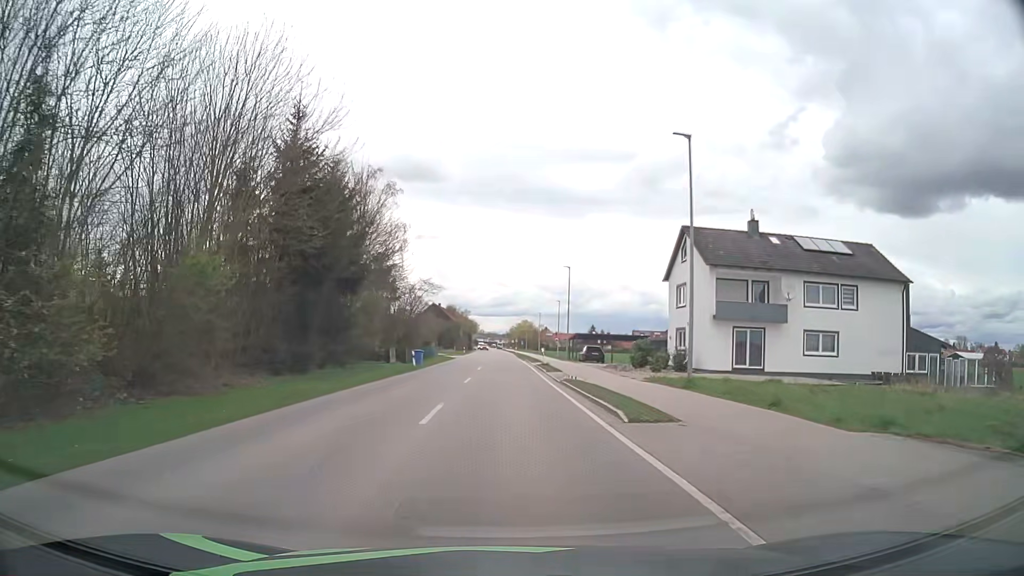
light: Day
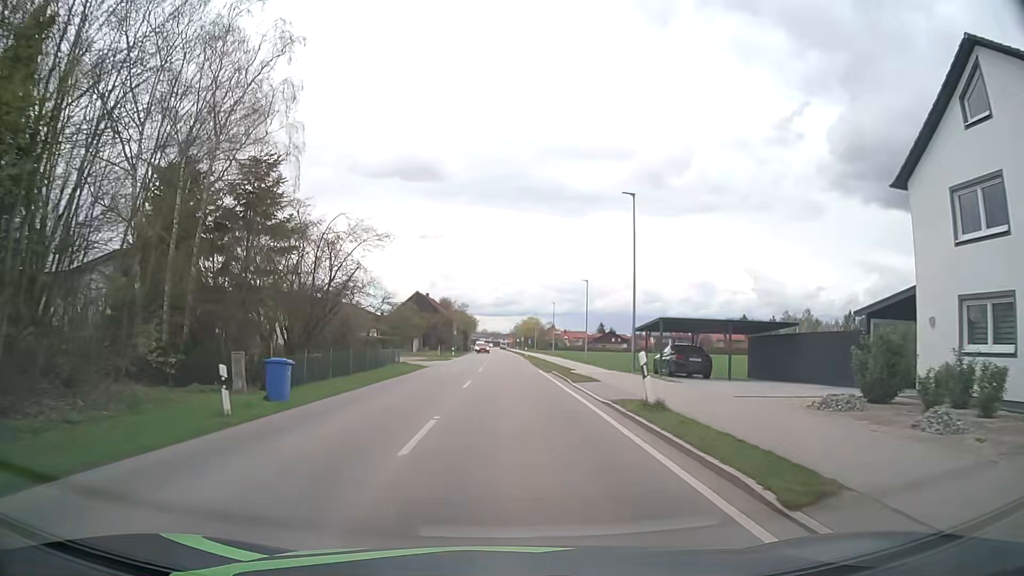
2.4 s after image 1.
(-0.2, +28.6) m; -1°
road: secondary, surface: asphalt
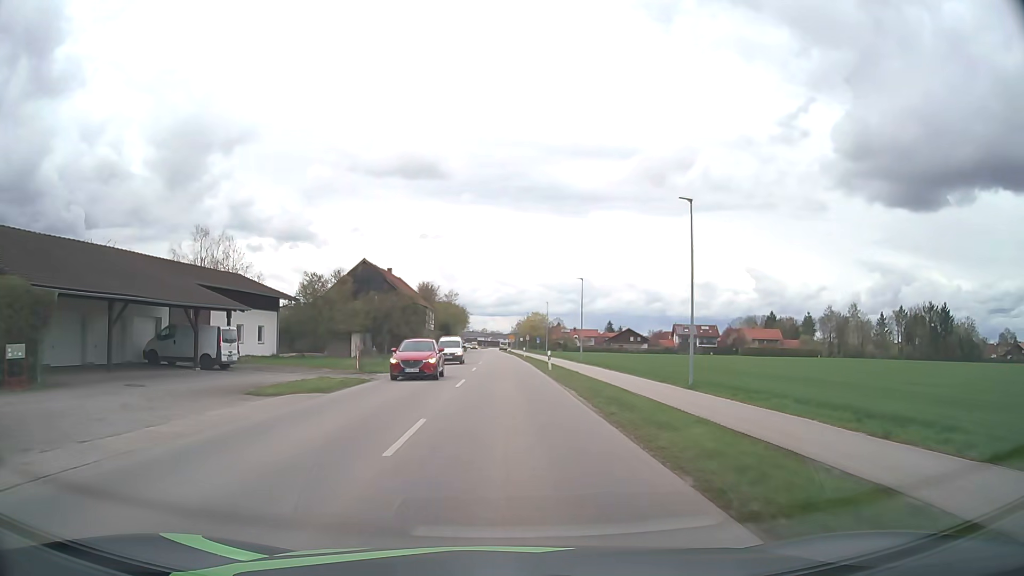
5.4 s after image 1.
(+0.3, +38.0) m; 0°
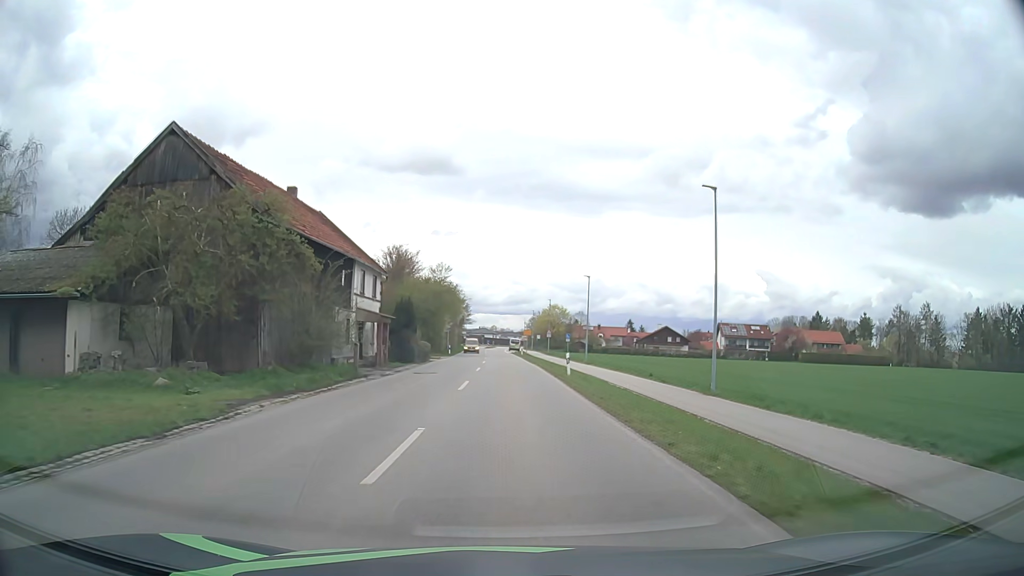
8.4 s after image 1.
(-0.3, +39.7) m; -1°
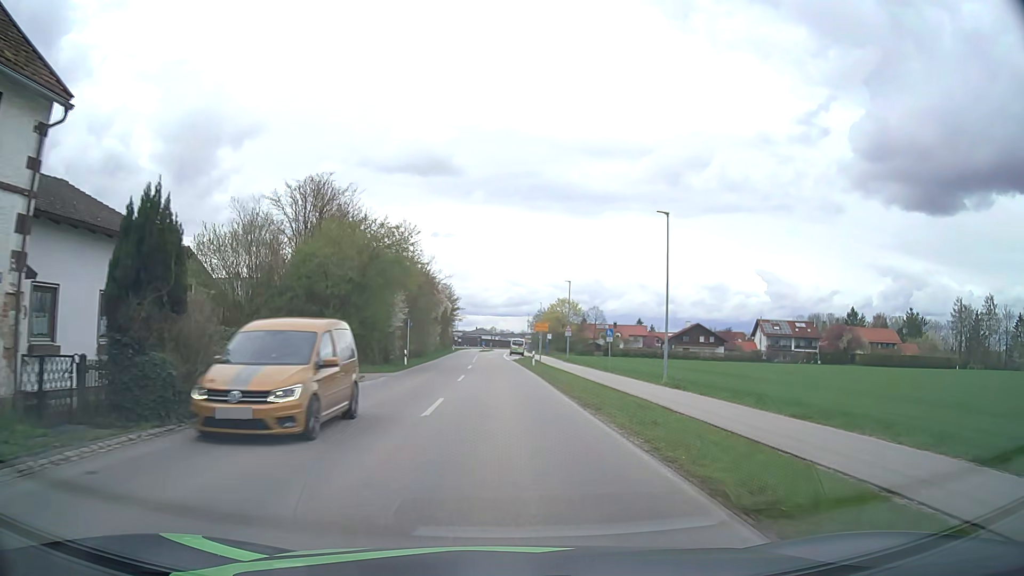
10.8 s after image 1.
(+0.1, +31.6) m; 0°
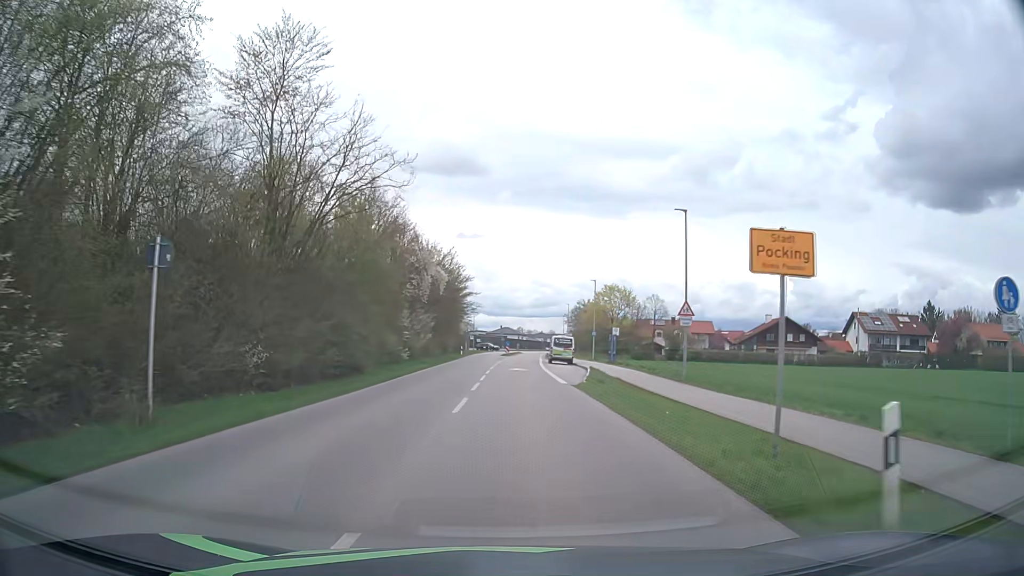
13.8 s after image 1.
(-0.7, +36.8) m; -2°
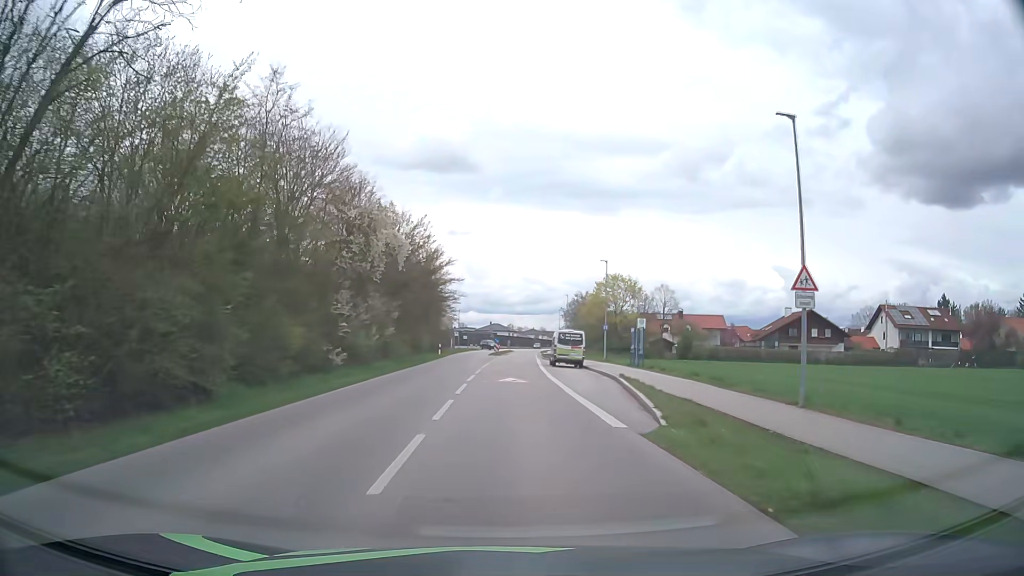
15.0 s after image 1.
(+0.1, +14.0) m; +1°
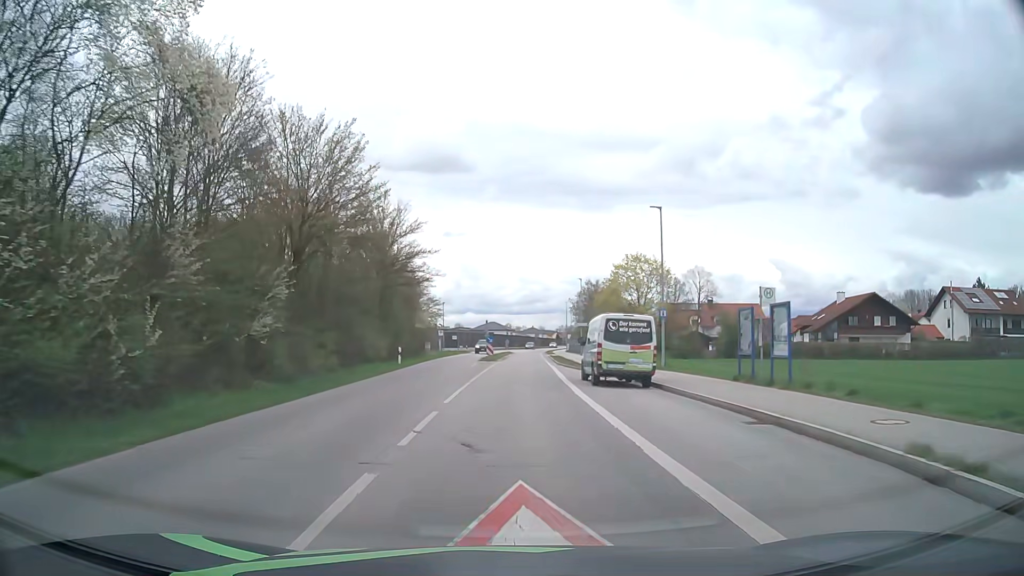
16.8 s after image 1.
(+0.1, +20.9) m; 0°
(0, +10) (0, +20) (0, +30) (+1, +40) (+1, +50) (+2, +60) (+2, +70) (+2, +80) (+3, +90) (+3, +100) m
